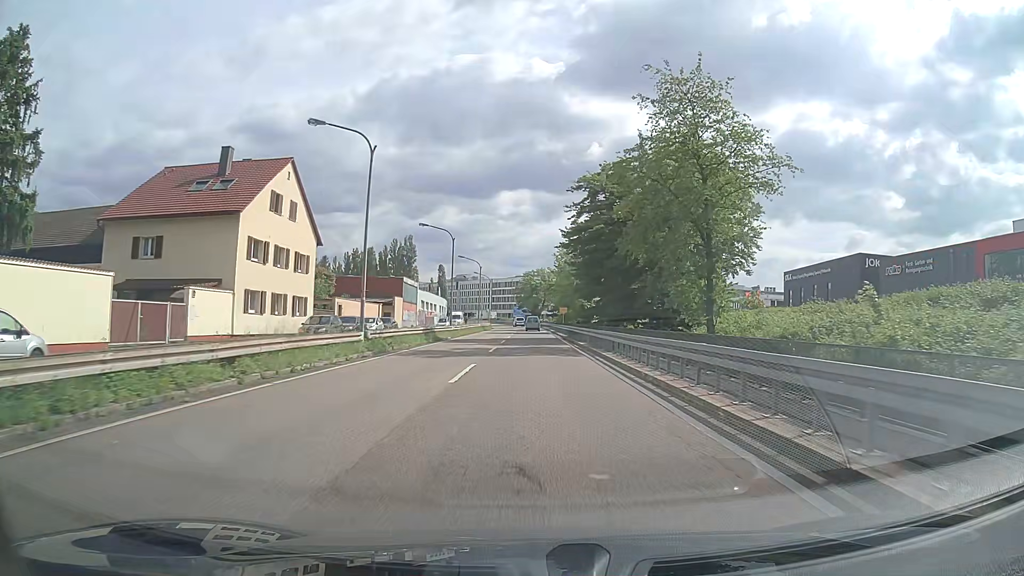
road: trunk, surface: asphalt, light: Day
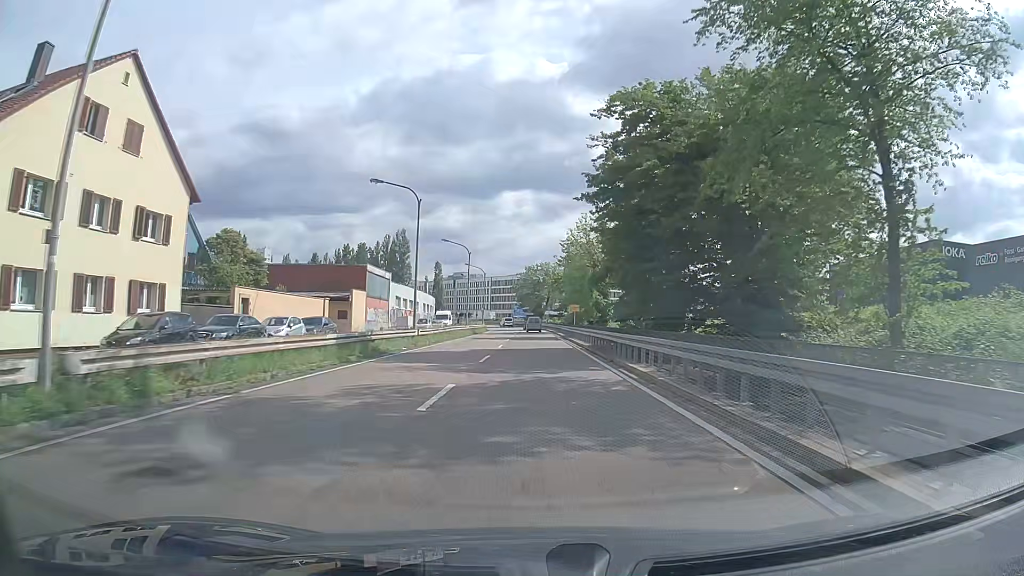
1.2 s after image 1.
(0.0, +18.6) m; 0°
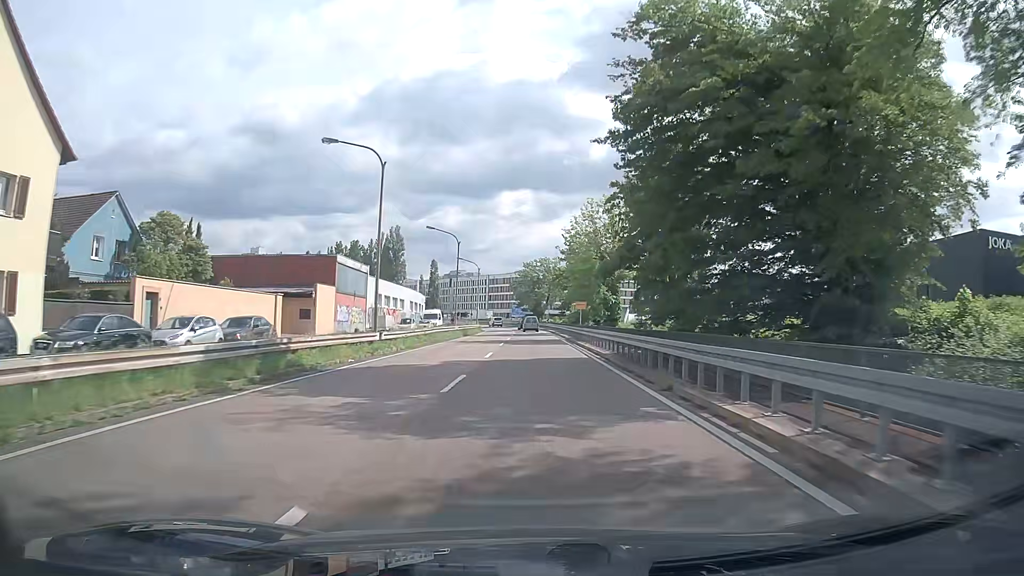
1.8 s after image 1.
(0.0, +9.4) m; 0°
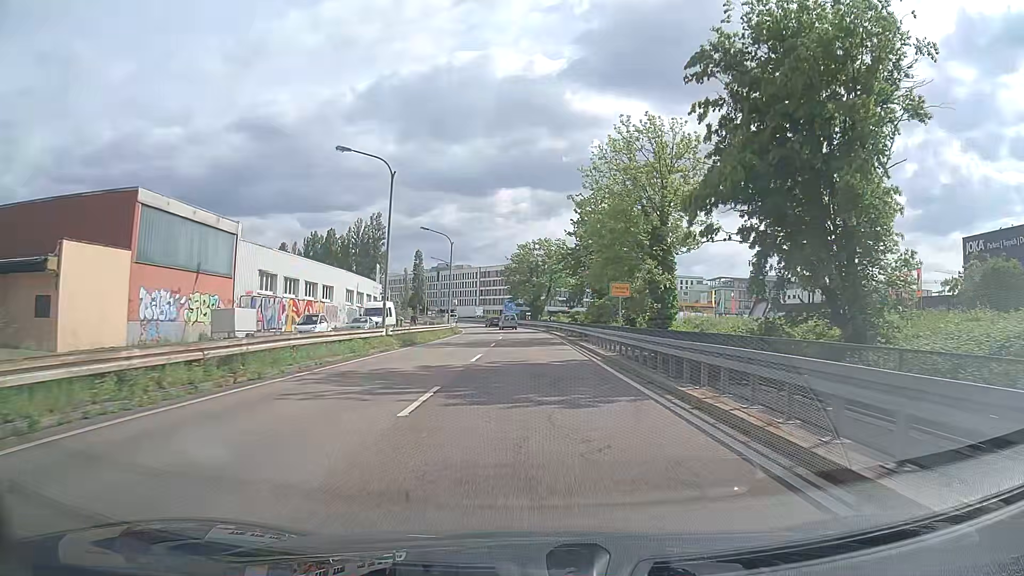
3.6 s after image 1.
(+0.1, +27.4) m; +1°
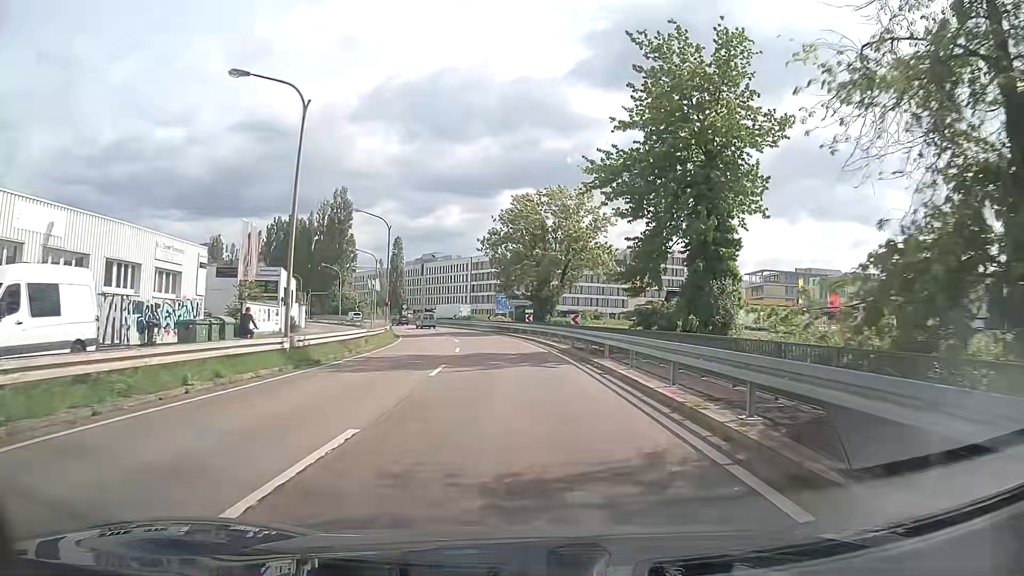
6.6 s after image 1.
(-0.5, +40.9) m; -1°
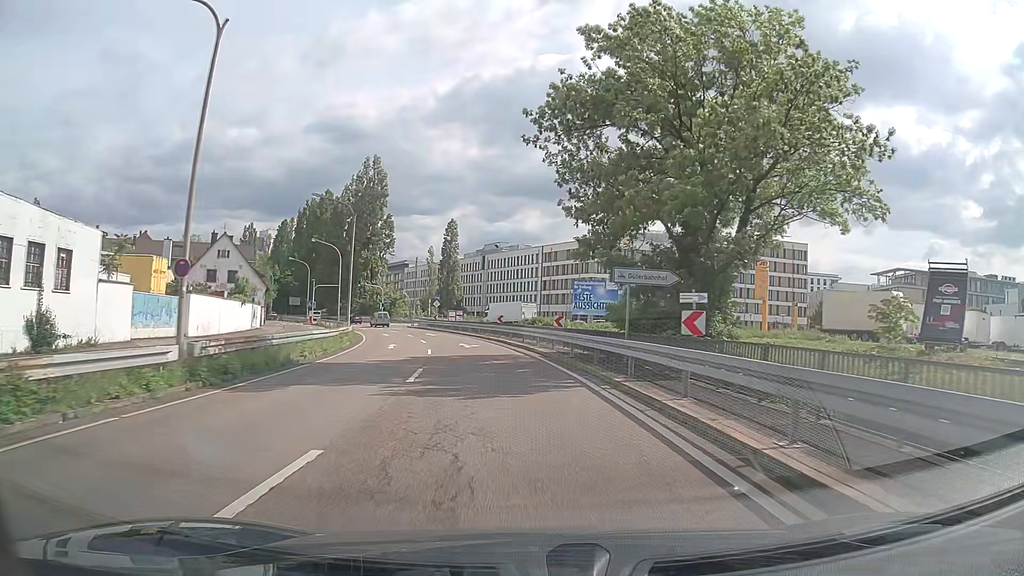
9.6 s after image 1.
(-1.7, +37.4) m; -7°
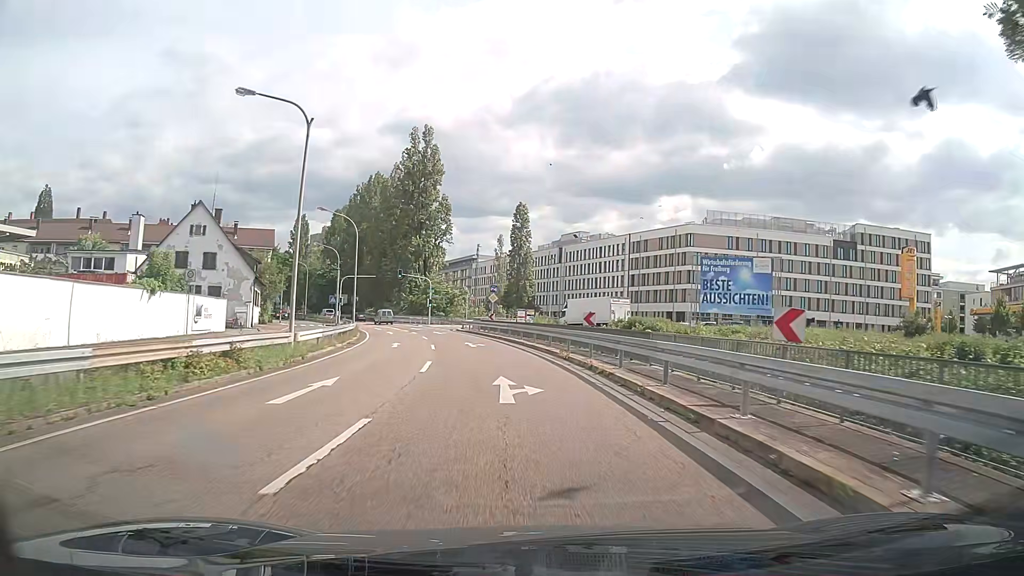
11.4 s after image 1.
(-1.2, +22.0) m; -6°
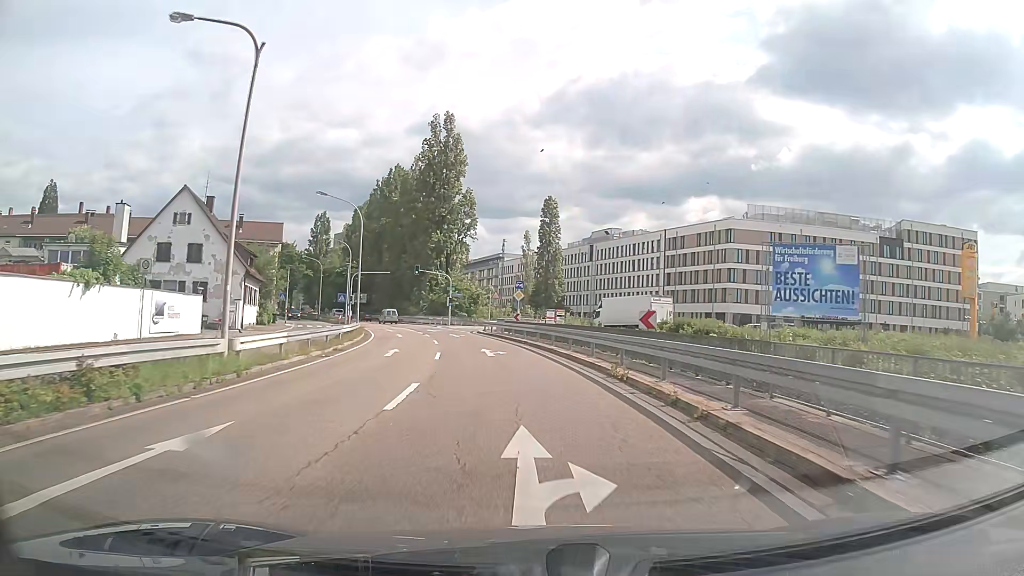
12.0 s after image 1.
(-0.2, +7.2) m; -2°
(0, +10) (-1, +20) (-2, +30) (-4, +40) (-6, +50) (-6, +60) (-1, +68) (+8, +72) (+18, +73) (+28, +74) m
